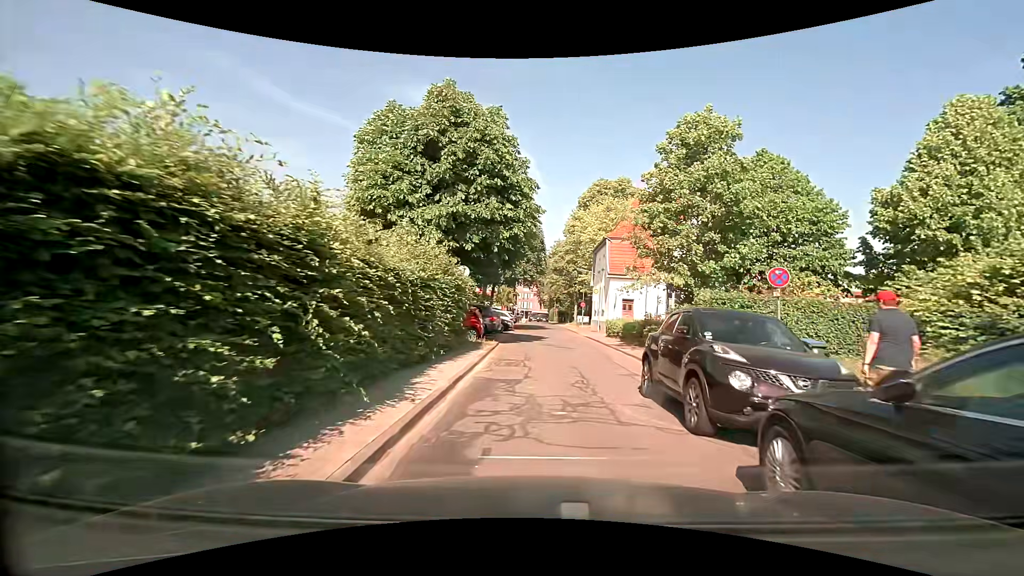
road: residential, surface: asphalt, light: Day
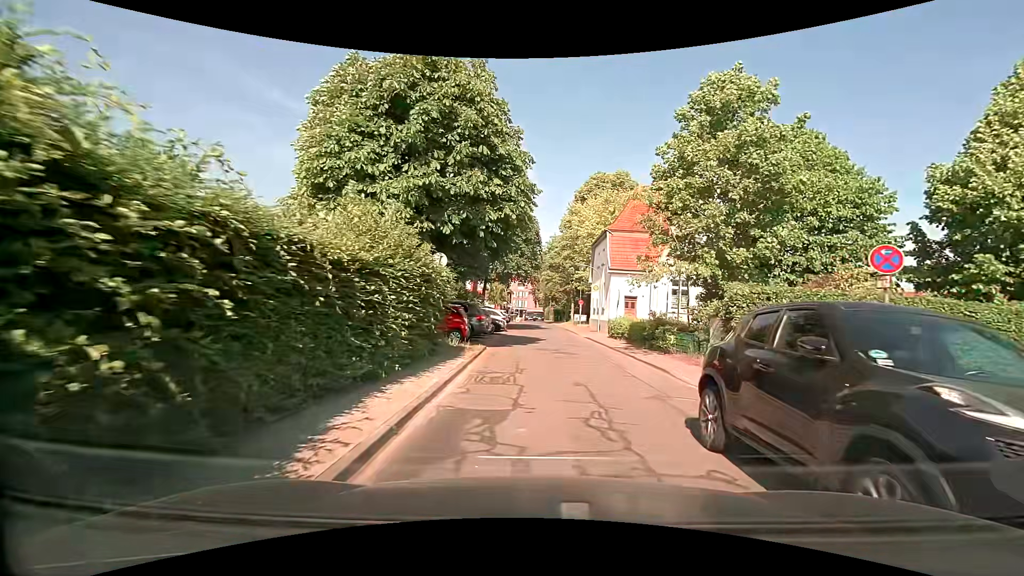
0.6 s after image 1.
(0.0, +3.3) m; +1°
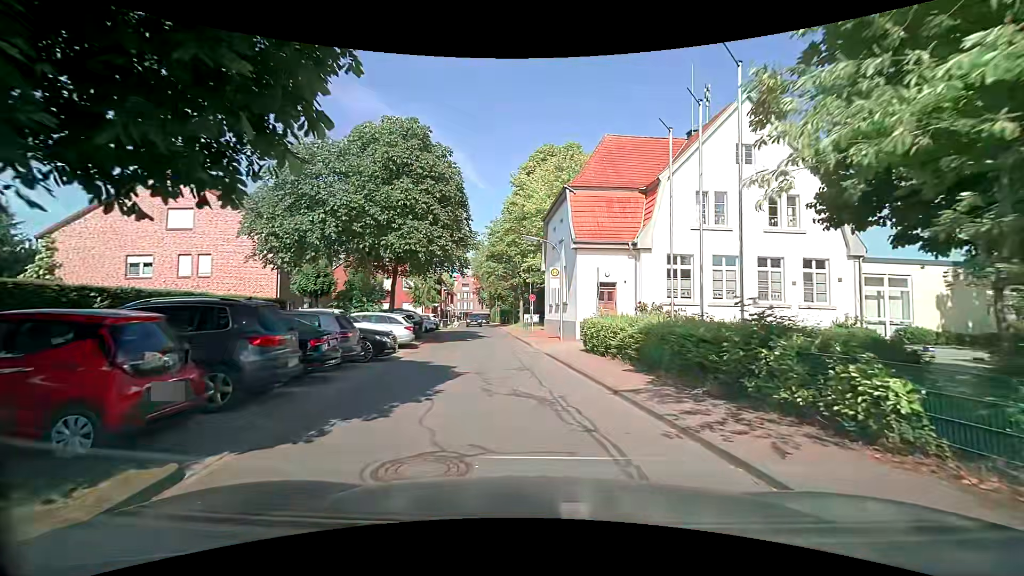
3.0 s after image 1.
(+0.7, +13.4) m; +6°
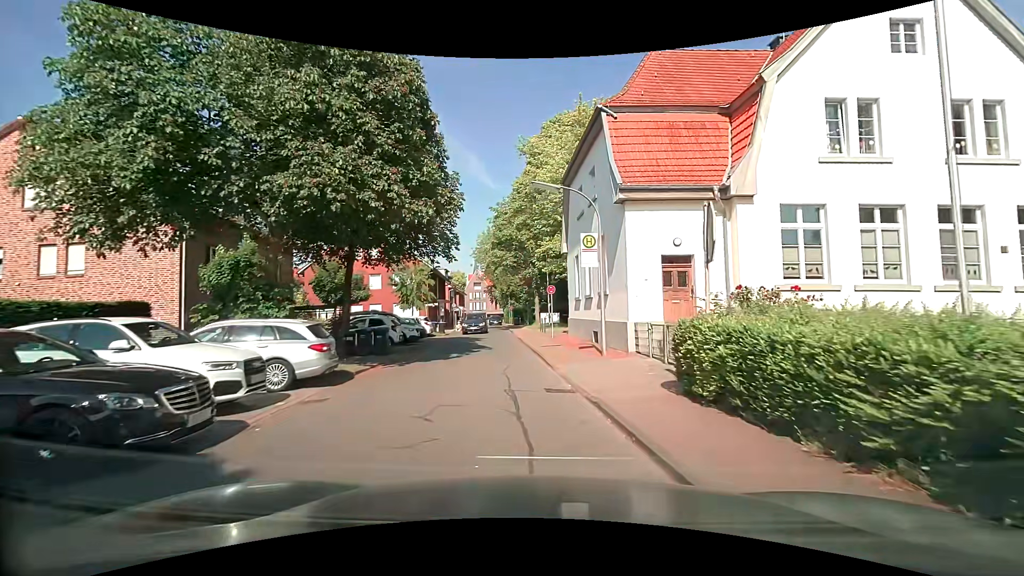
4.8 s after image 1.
(-0.3, +9.9) m; -3°
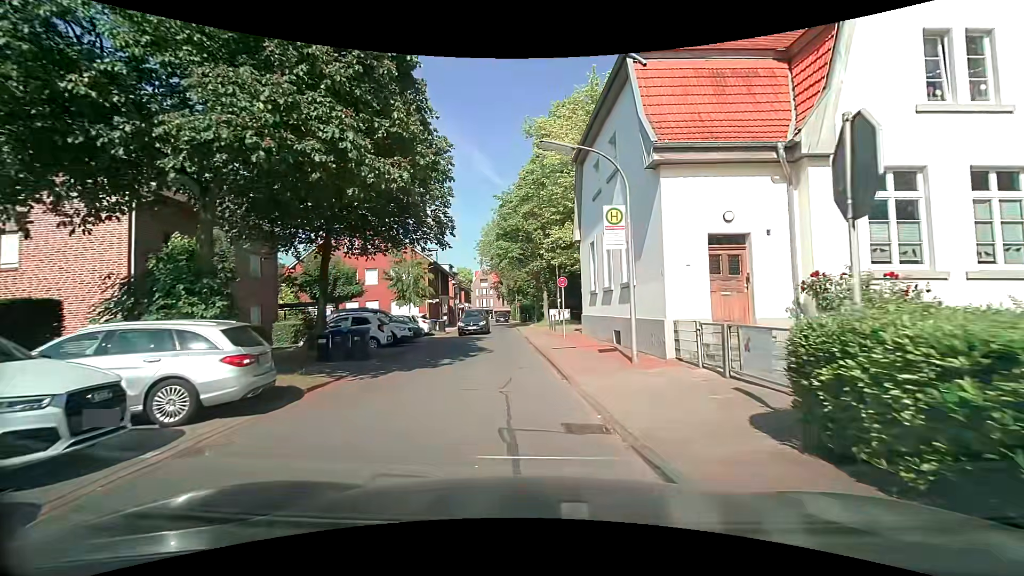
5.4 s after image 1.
(0.0, +3.3) m; -1°
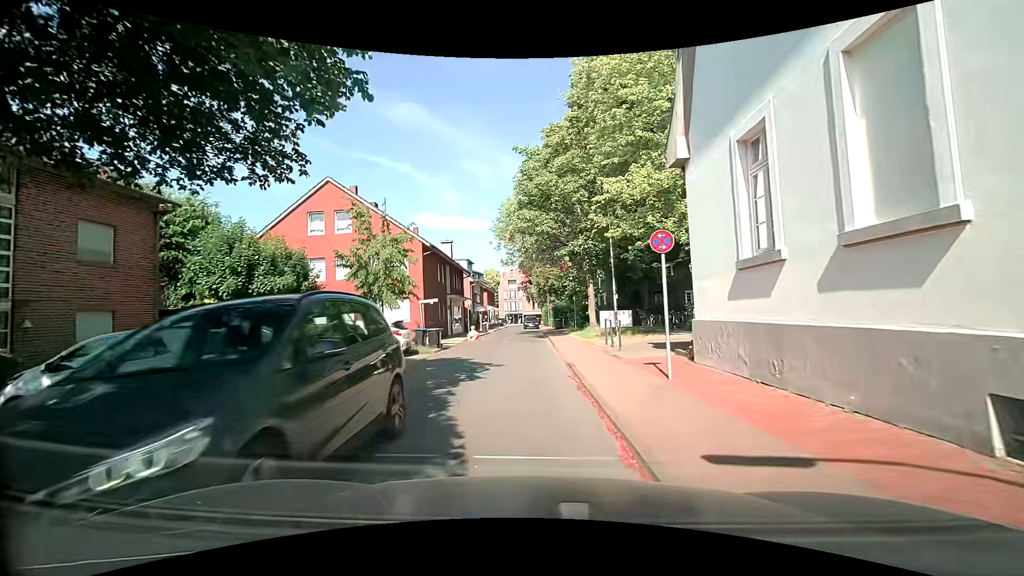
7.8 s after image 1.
(-0.6, +12.8) m; -5°
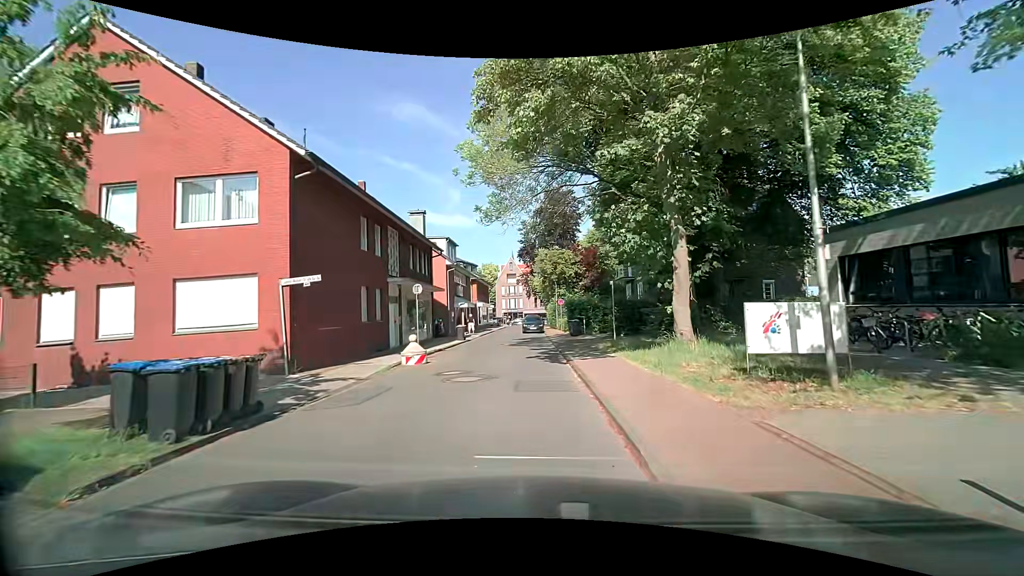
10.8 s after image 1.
(+0.2, +16.8) m; +1°
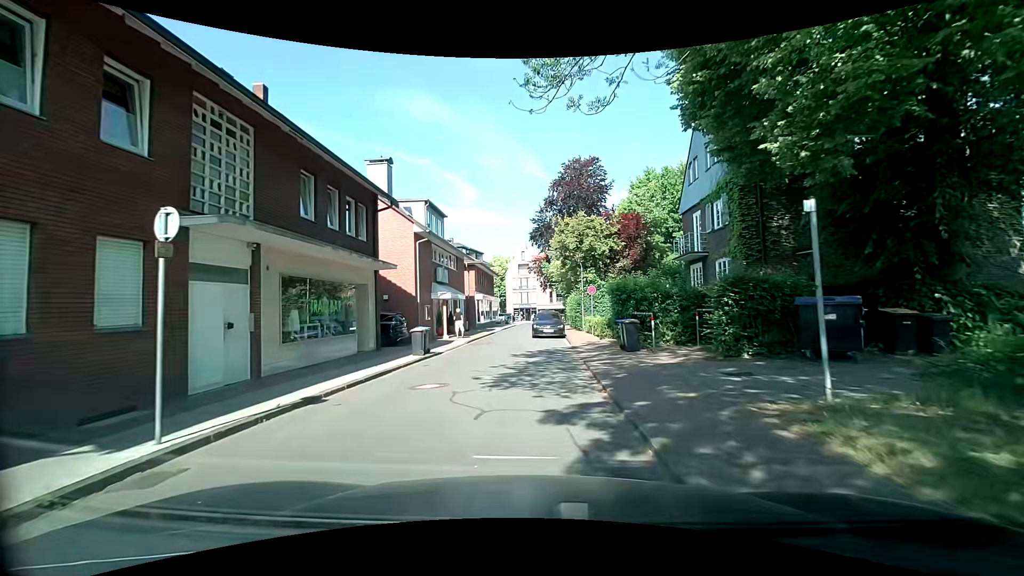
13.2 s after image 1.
(-0.1, +14.0) m; -1°
